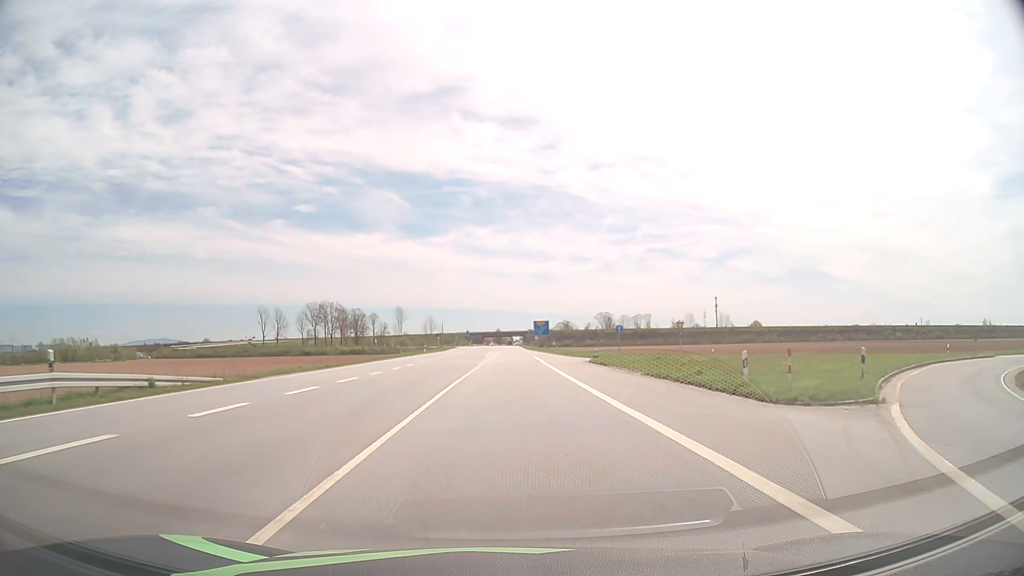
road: primary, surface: asphalt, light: Day
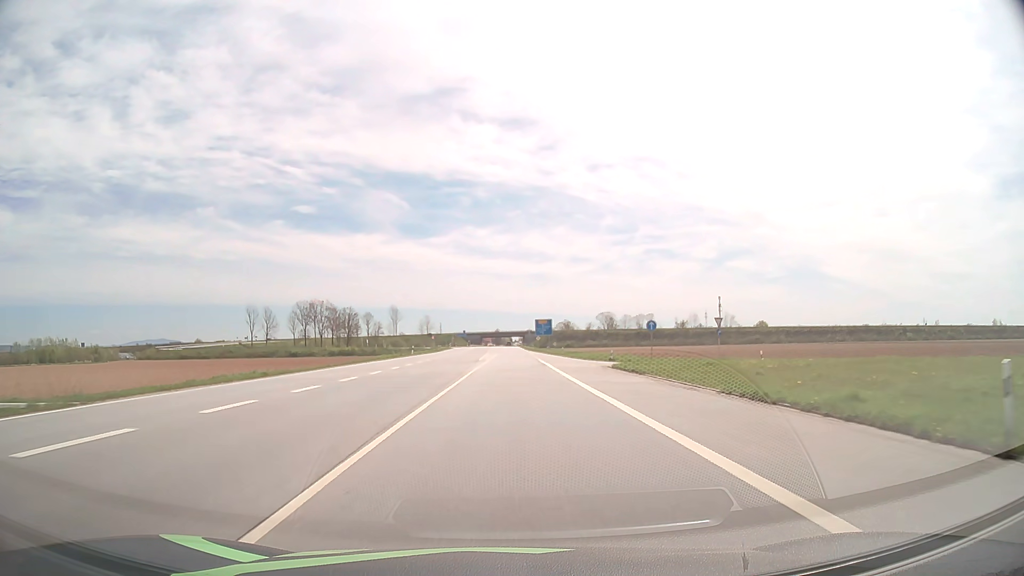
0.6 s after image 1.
(0.0, +11.2) m; 0°
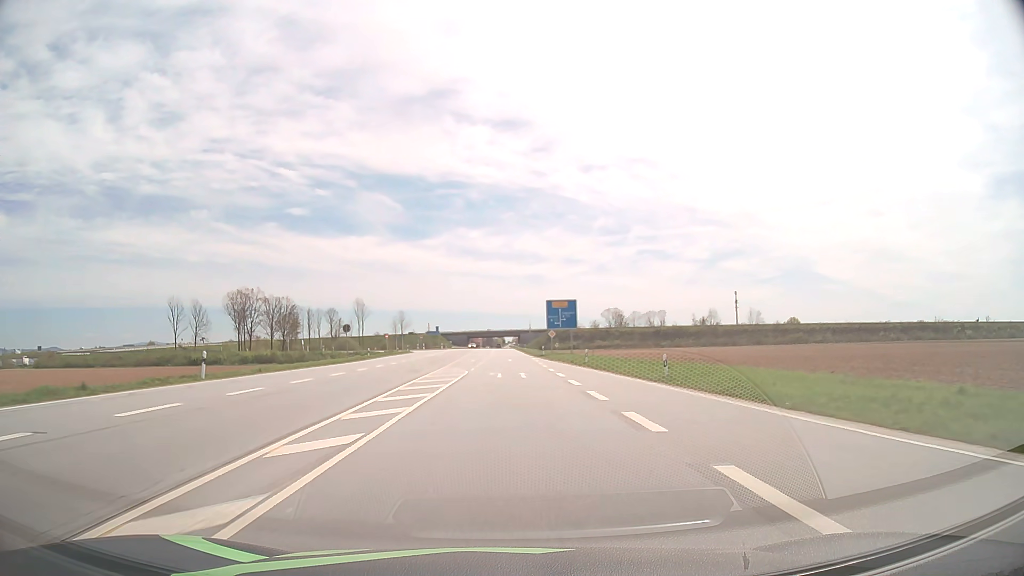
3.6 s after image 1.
(+0.6, +55.4) m; +1°
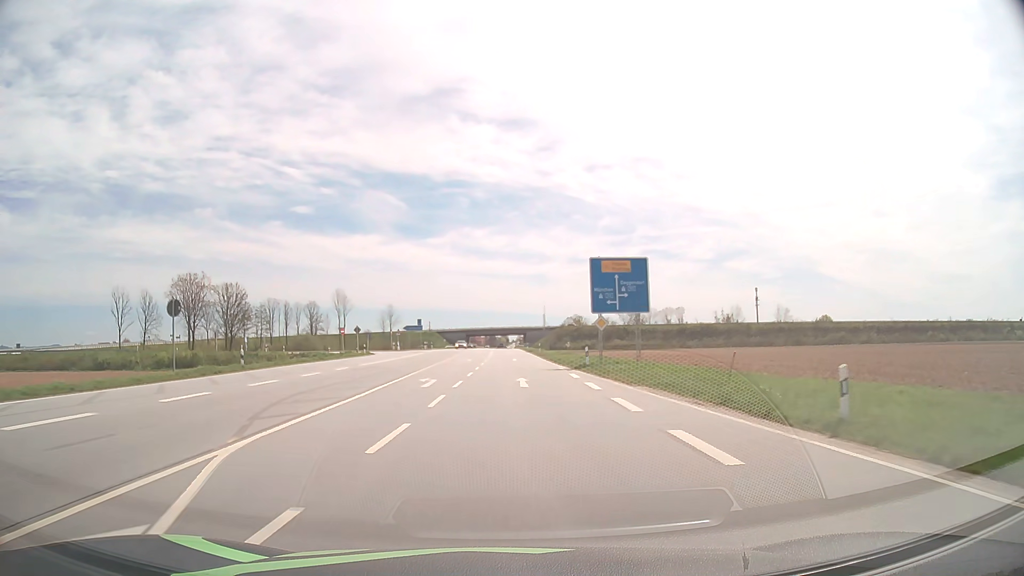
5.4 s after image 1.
(-0.1, +33.1) m; 0°
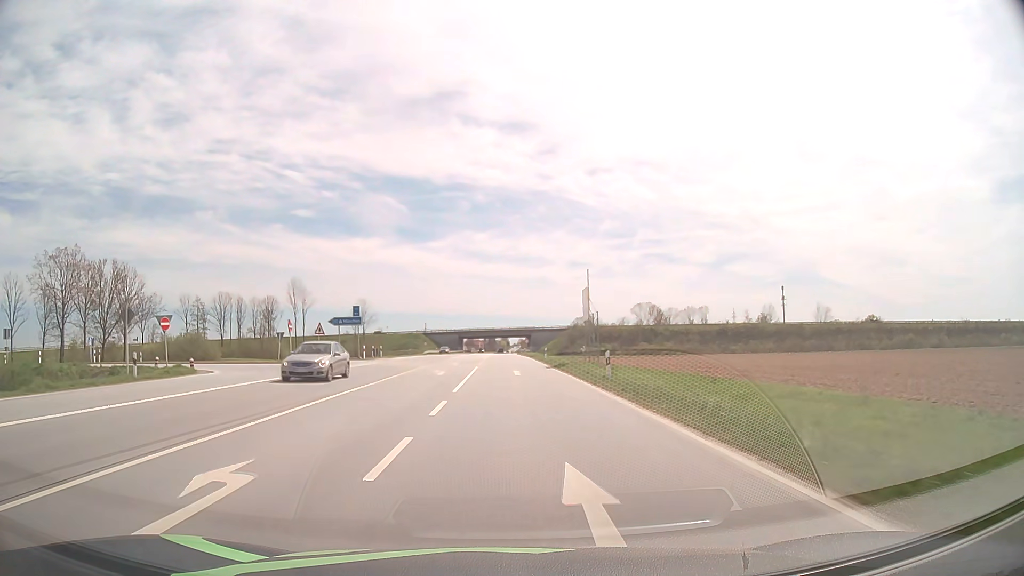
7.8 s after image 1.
(-0.1, +43.7) m; 0°
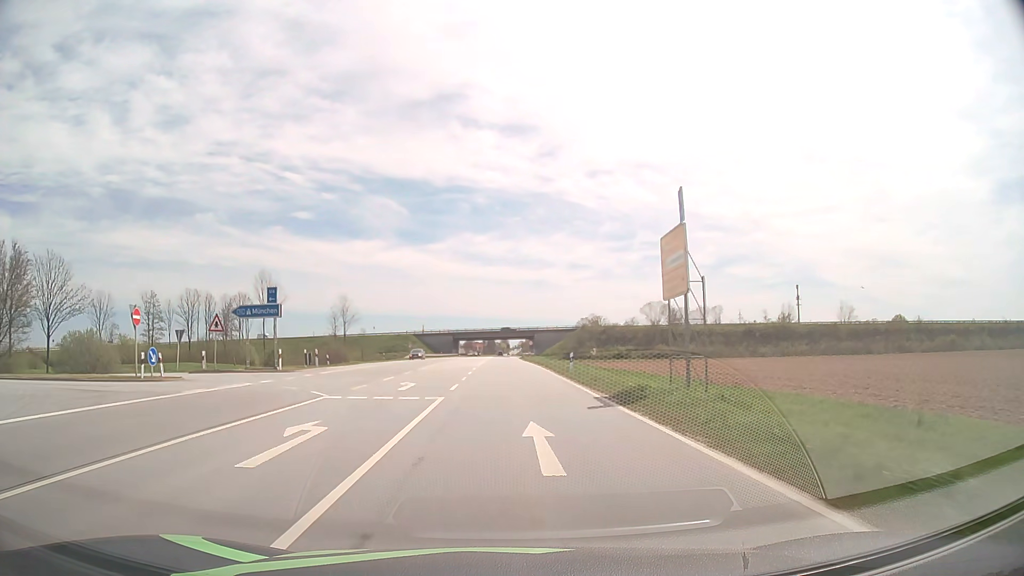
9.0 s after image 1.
(0.0, +21.7) m; 0°
(0, +10) (0, +20) (0, +30) (0, +40) (0, +50) (0, +60) (0, +70) (0, +80) (-1, +90) (-1, +100) m
